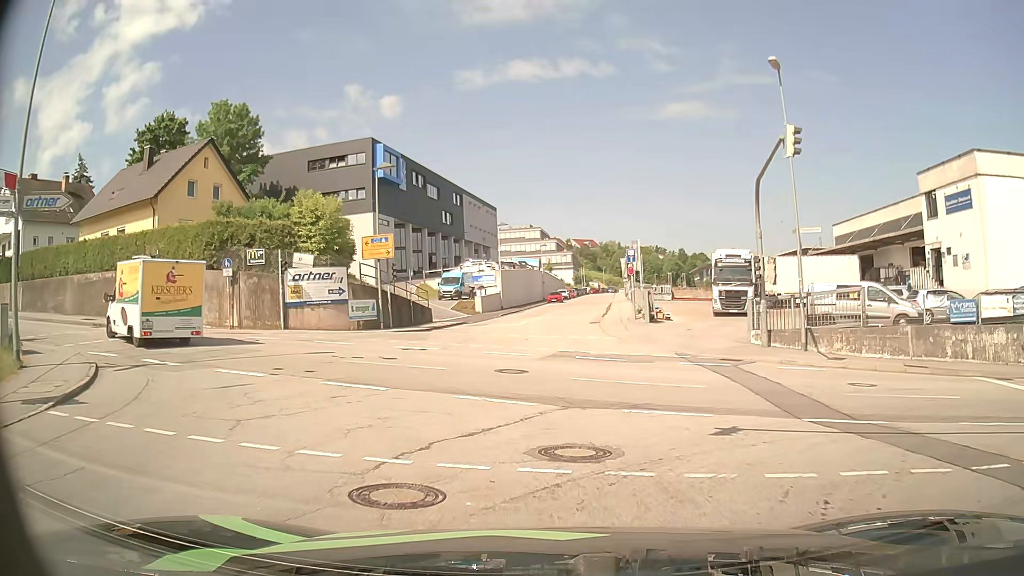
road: residential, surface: asphalt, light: Day
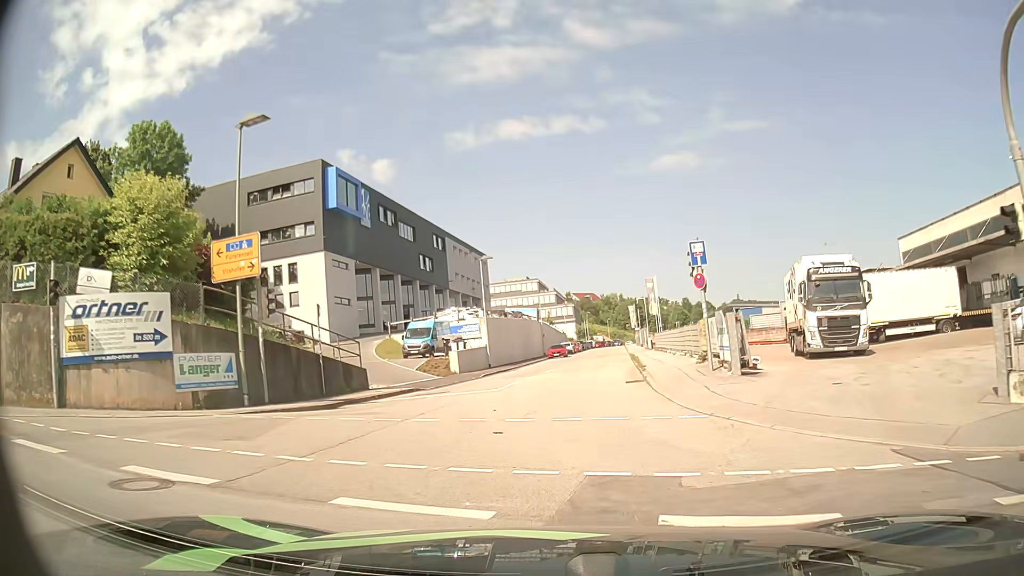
(0.0, +15.4) m; -1°
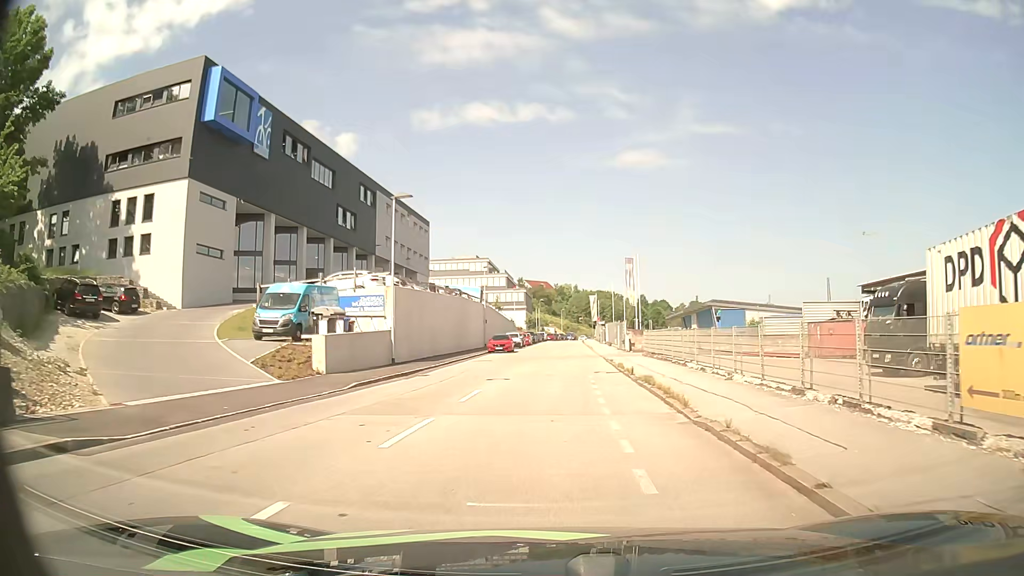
(+0.8, +17.4) m; +5°
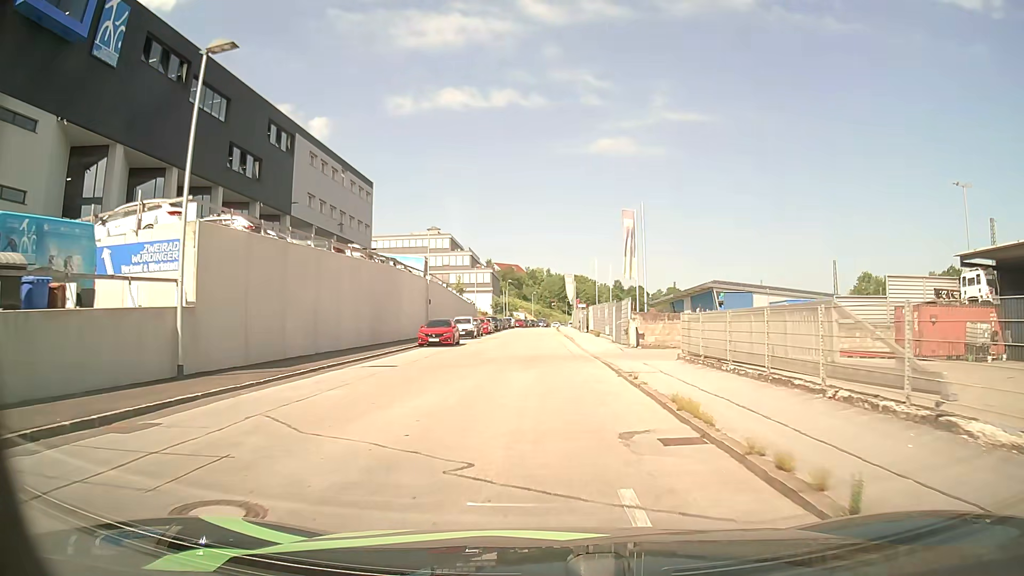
(+0.6, +17.4) m; +3°
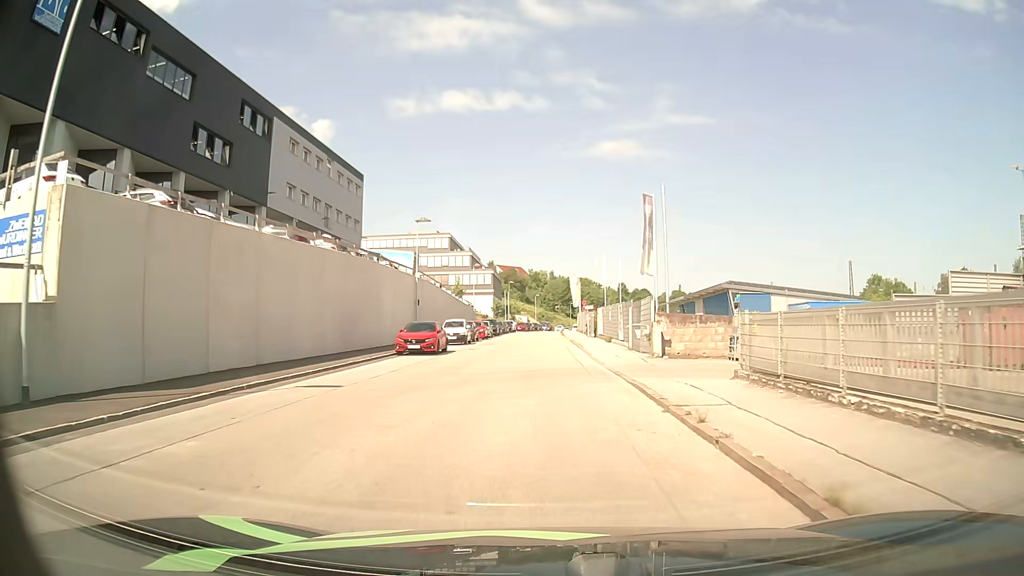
(0.0, +5.8) m; 0°
